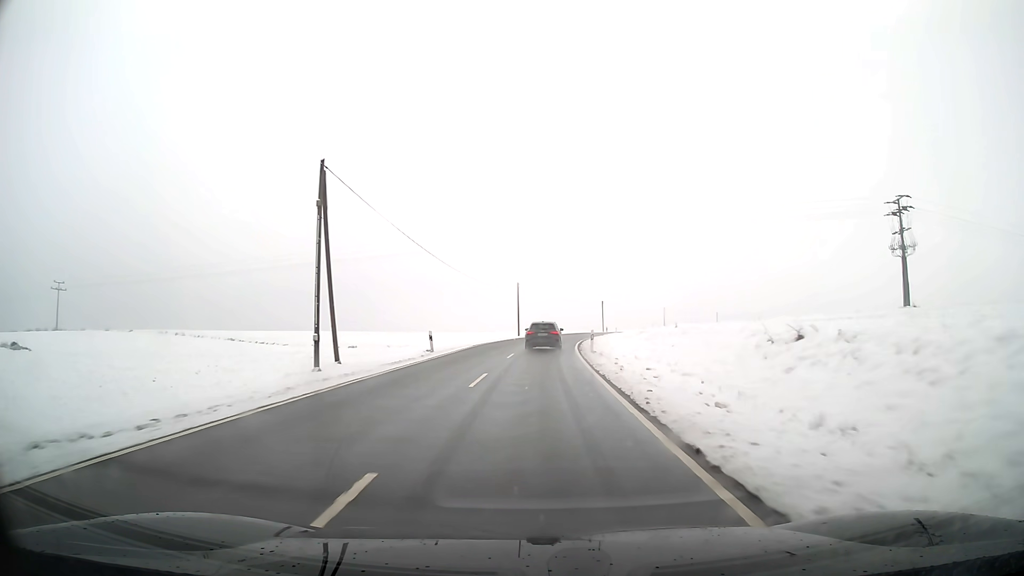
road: secondary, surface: asphalt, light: Day
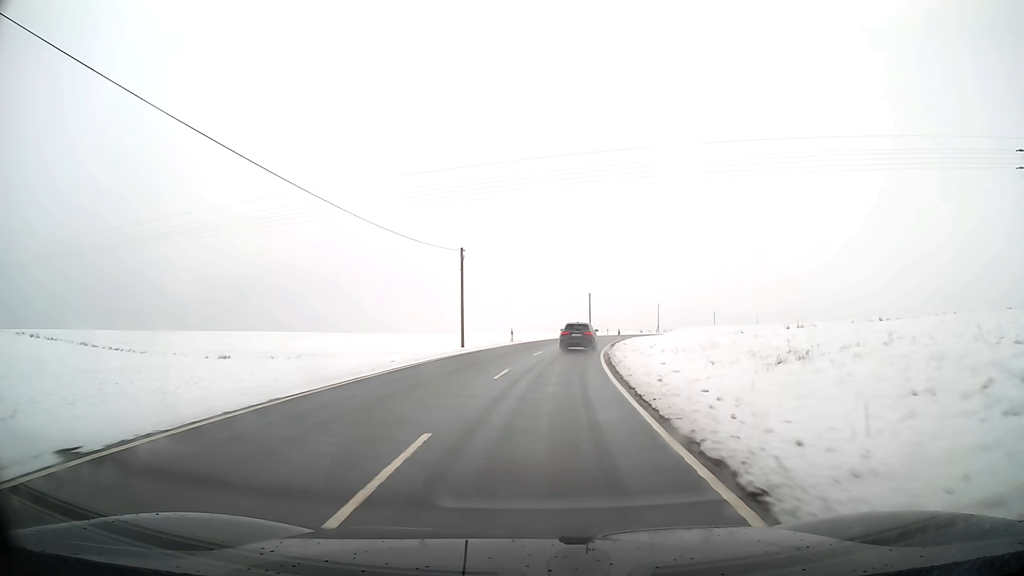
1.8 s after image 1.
(+0.8, +33.9) m; +3°
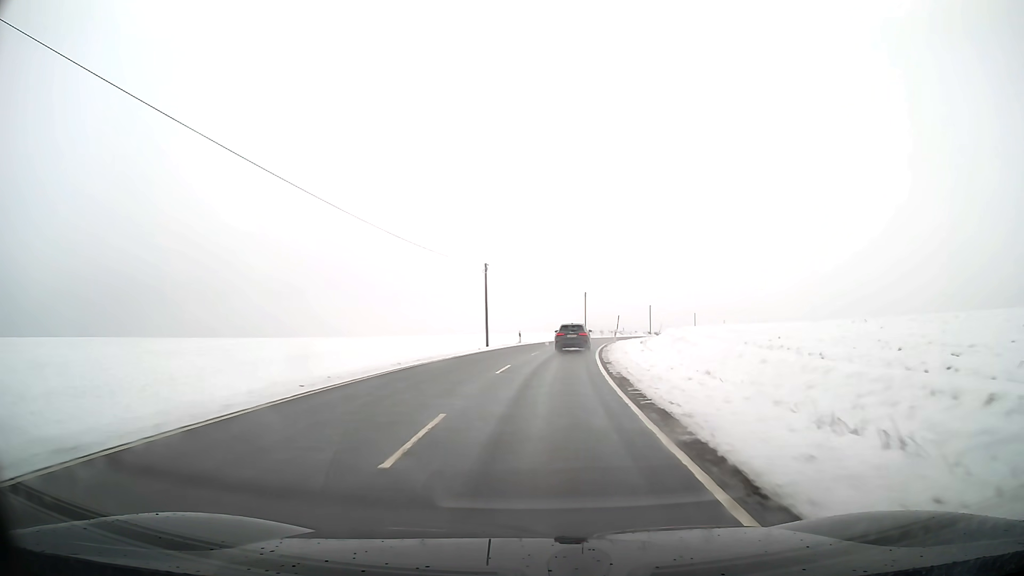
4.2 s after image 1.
(+3.5, +45.9) m; +9°
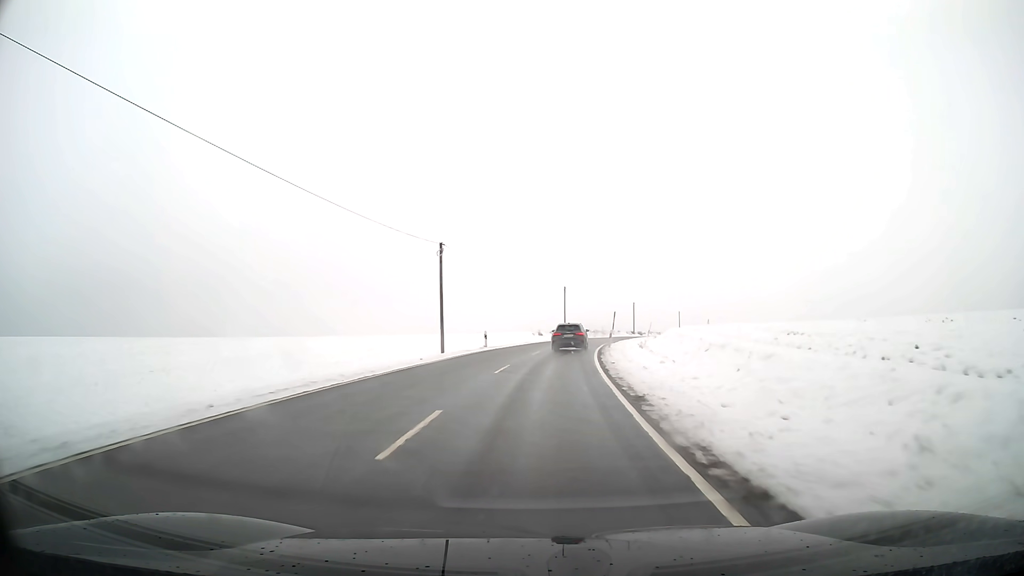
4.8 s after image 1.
(+0.2, +11.7) m; +2°
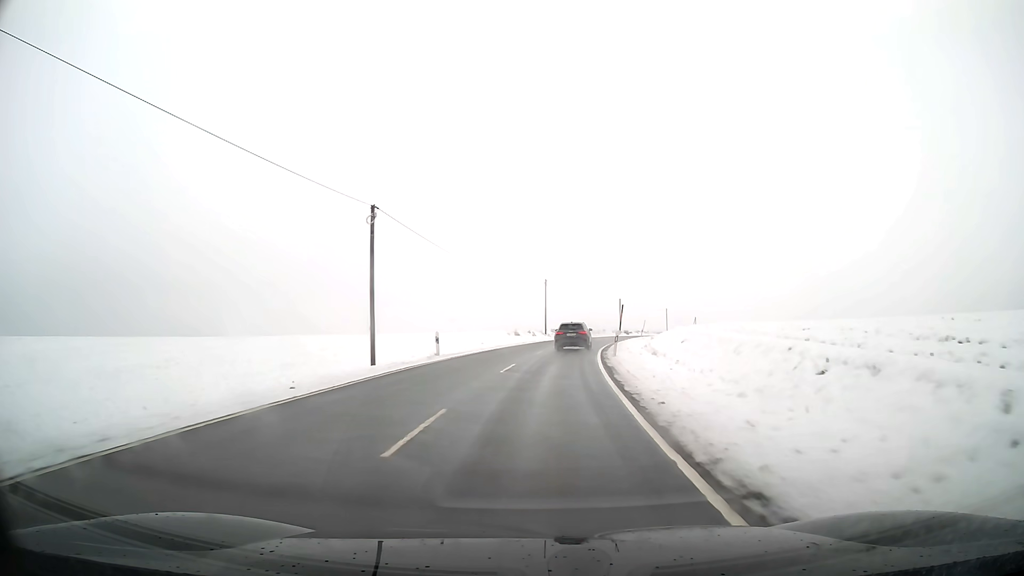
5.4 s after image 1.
(+0.2, +11.7) m; +2°
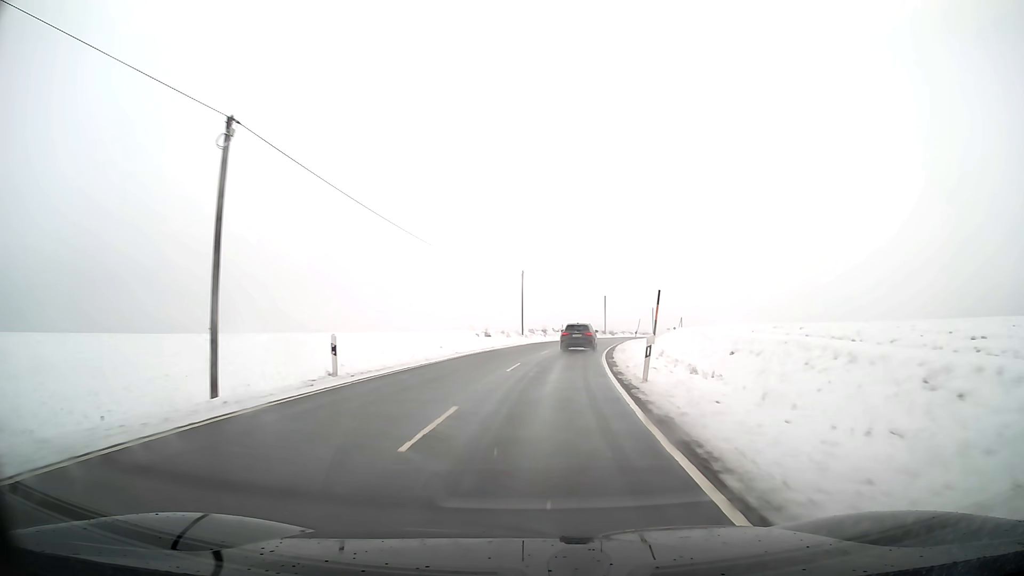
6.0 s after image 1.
(+0.2, +11.7) m; +2°
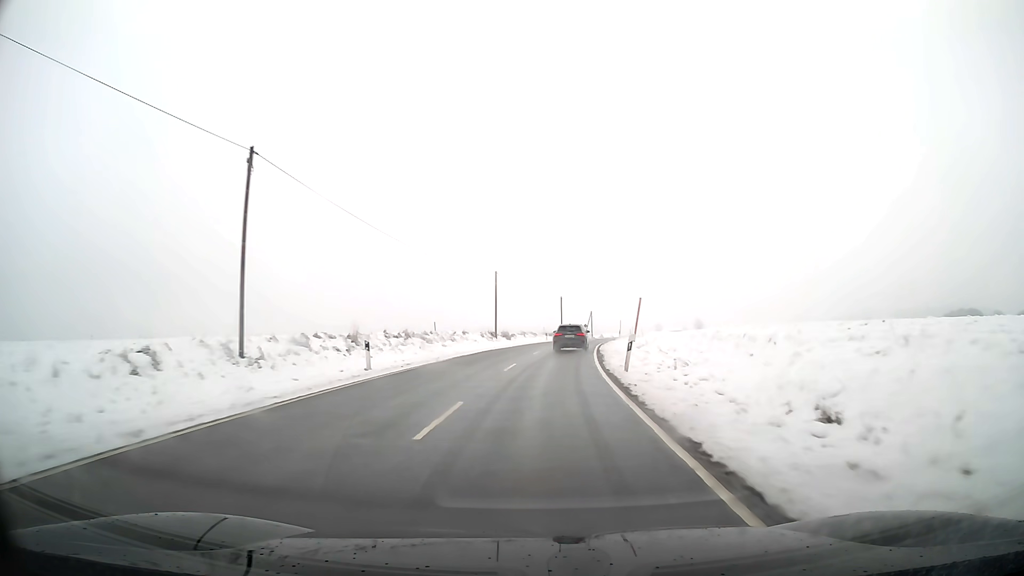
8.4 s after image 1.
(+4.1, +46.8) m; +10°
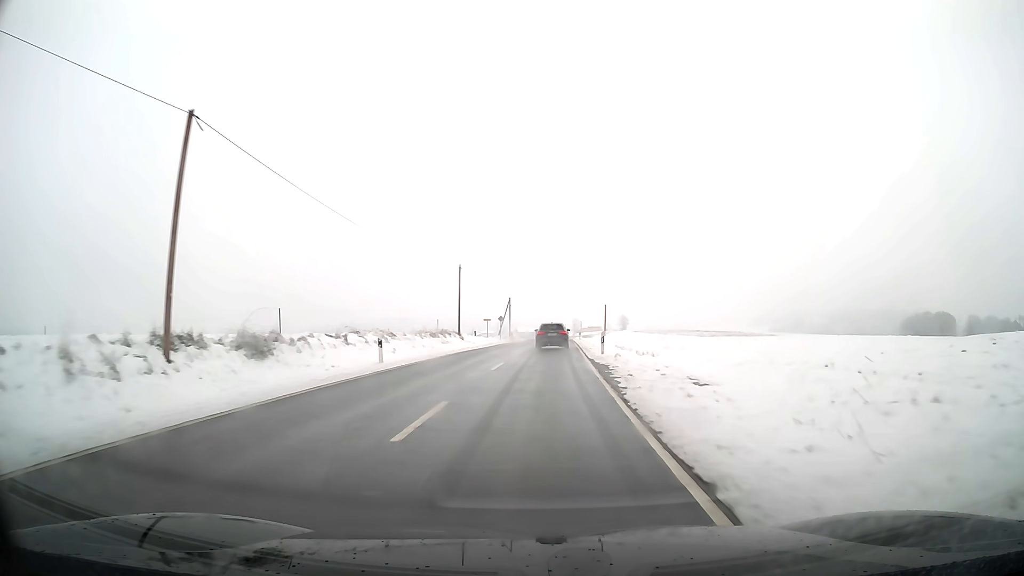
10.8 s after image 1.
(+3.2, +48.1) m; +7°
